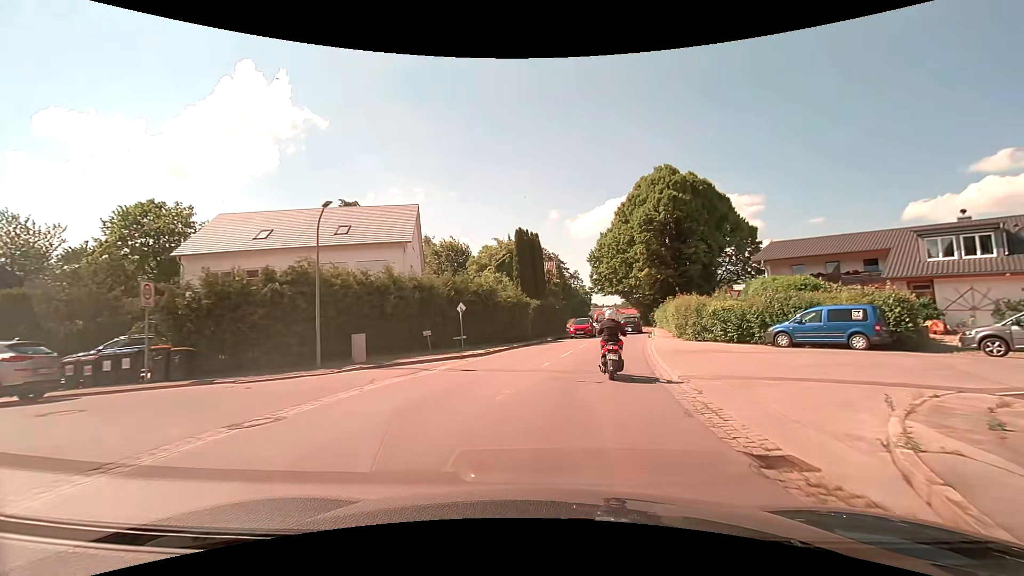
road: secondary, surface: asphalt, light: Day
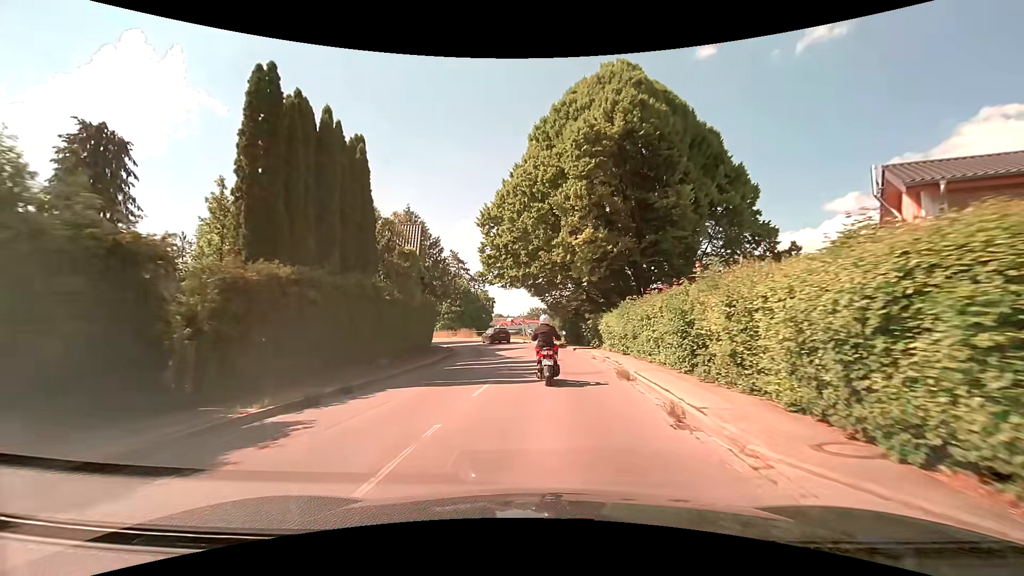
(+3.8, +27.6) m; +11°
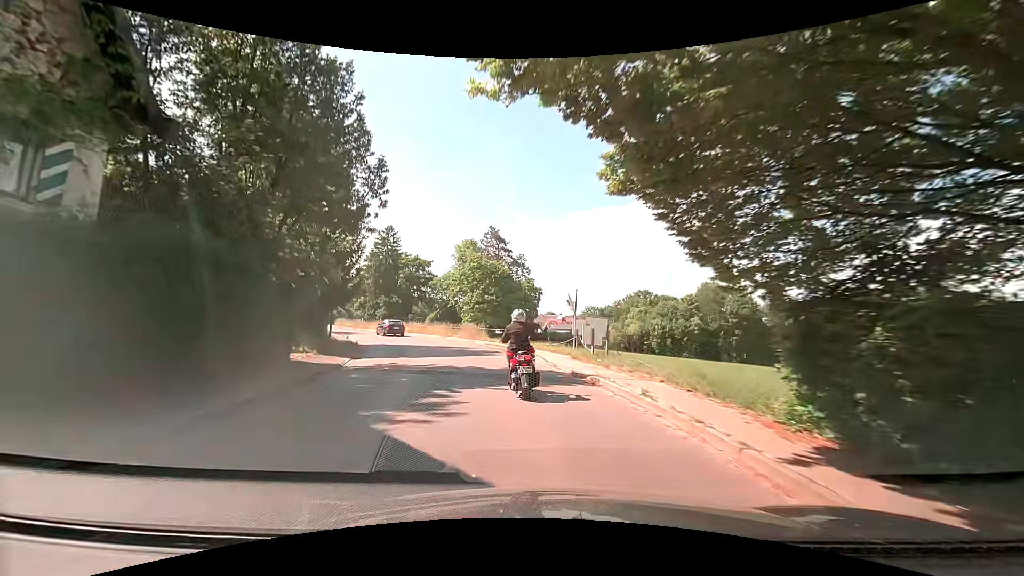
(-0.6, +30.7) m; -7°
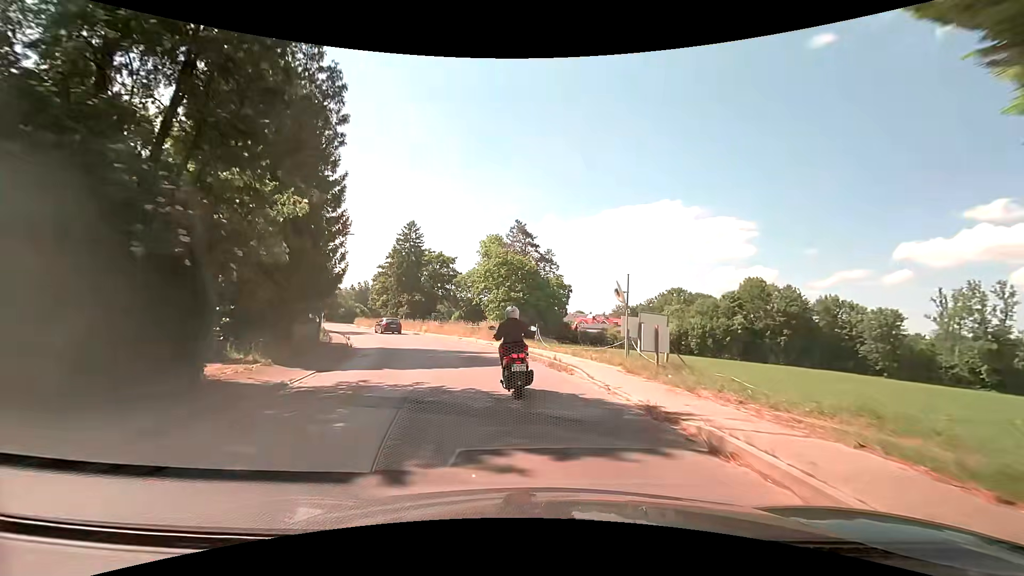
(-0.1, +5.9) m; -2°
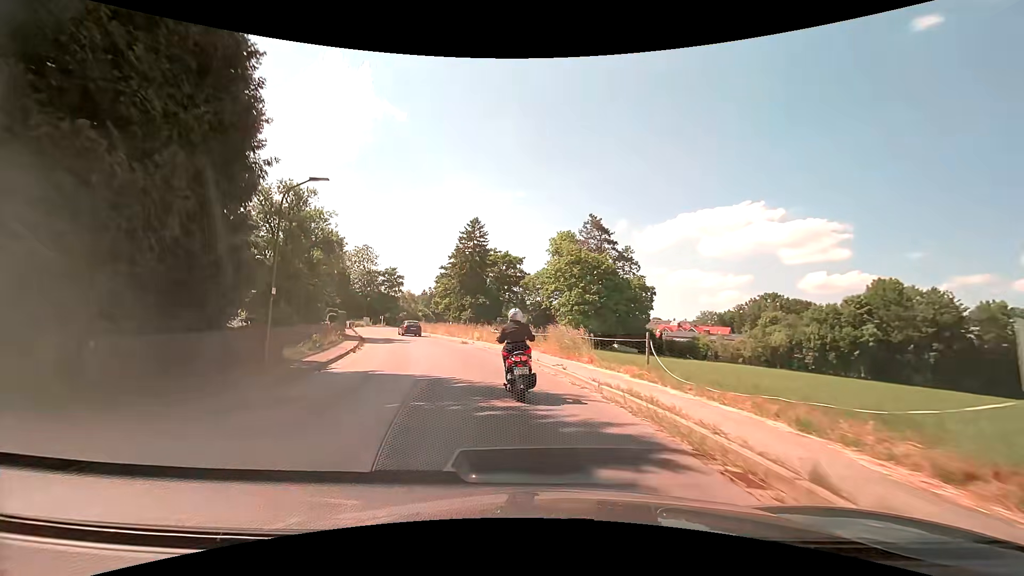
(-0.9, +11.6) m; -8°
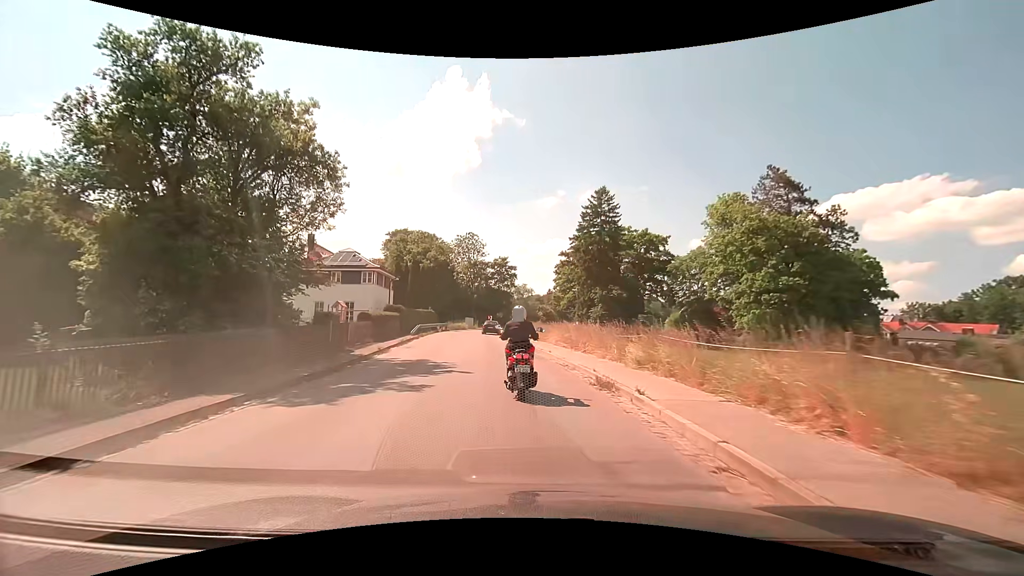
(-3.4, +23.9) m; -15°
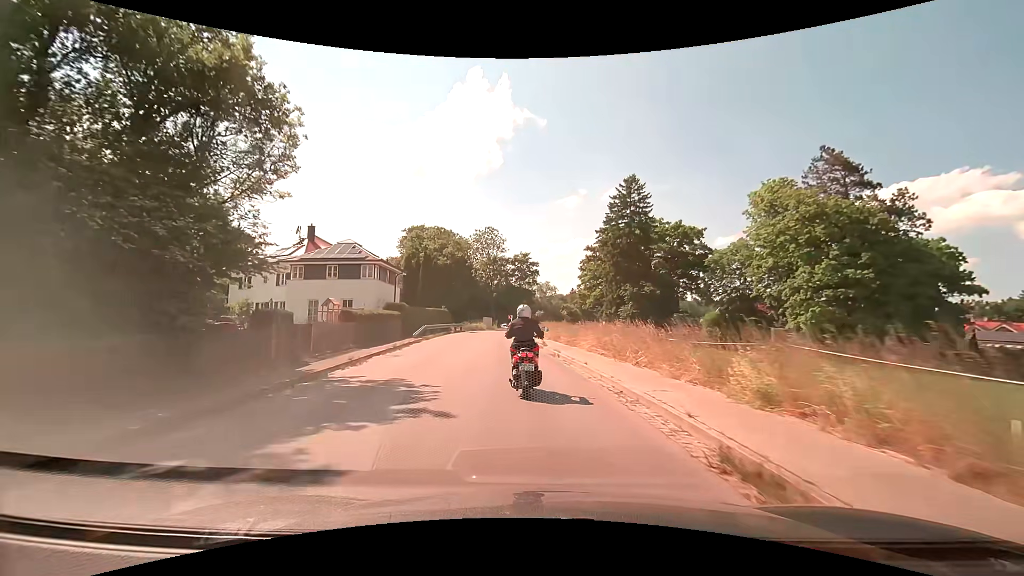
(-0.2, +6.2) m; -3°
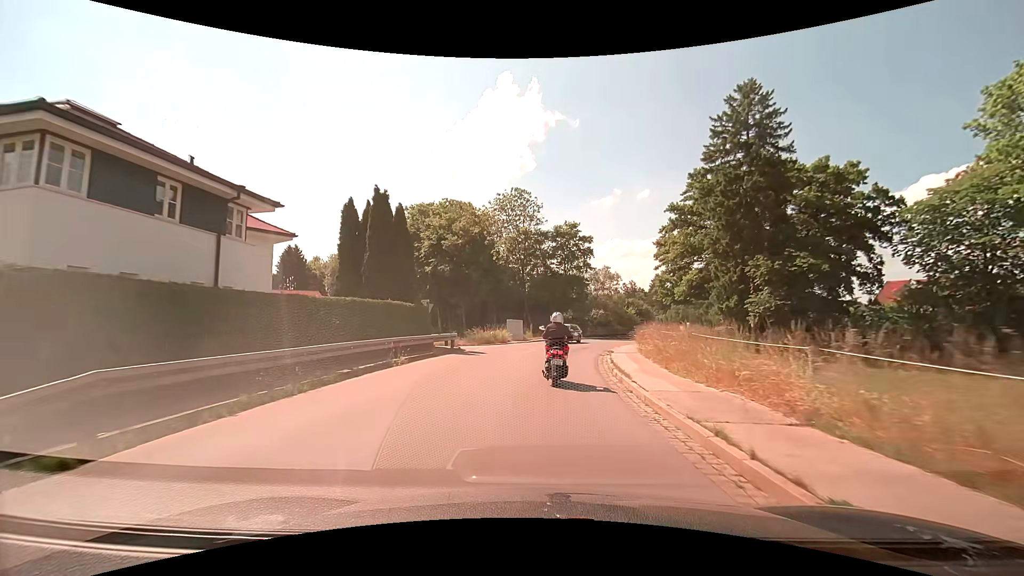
(-2.0, +30.0) m; -5°
(0, +10) (+1, +20) (+2, +30) (+5, +39) (+9, +48) (+15, +57) (+21, +65) (+28, +71) (+36, +78) (+44, +84) m
